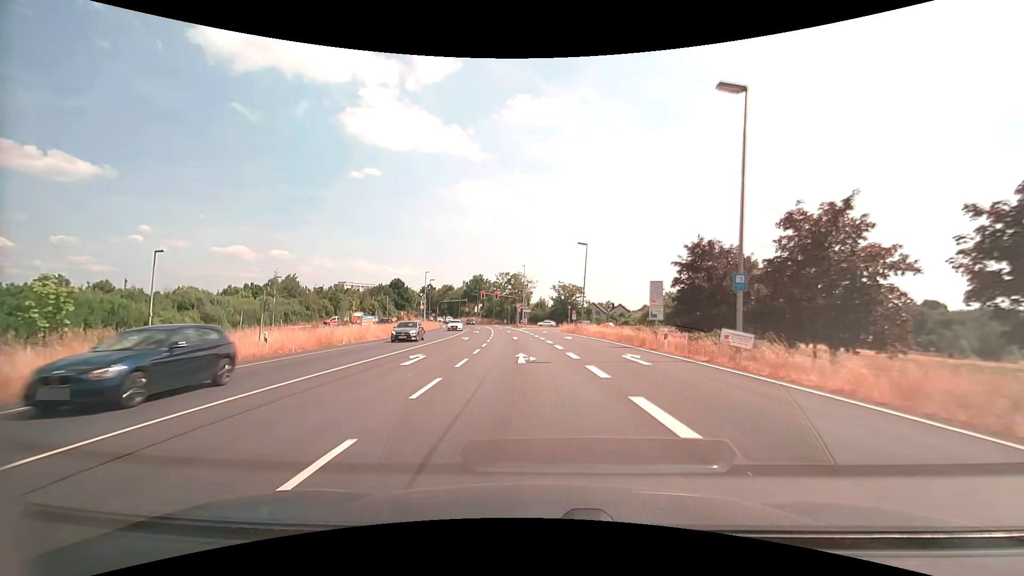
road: primary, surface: asphalt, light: Day
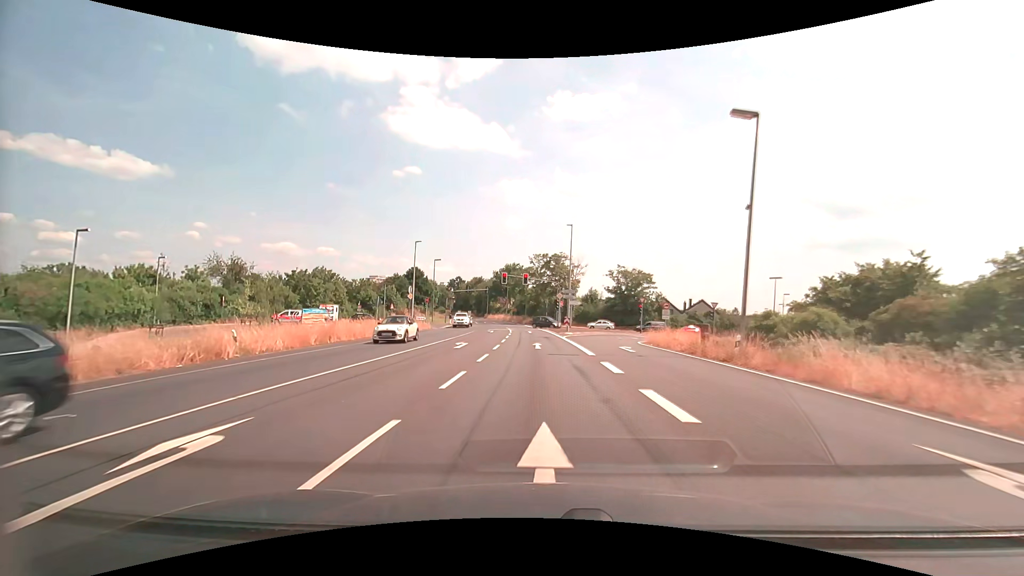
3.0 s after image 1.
(-1.7, +34.7) m; -5°
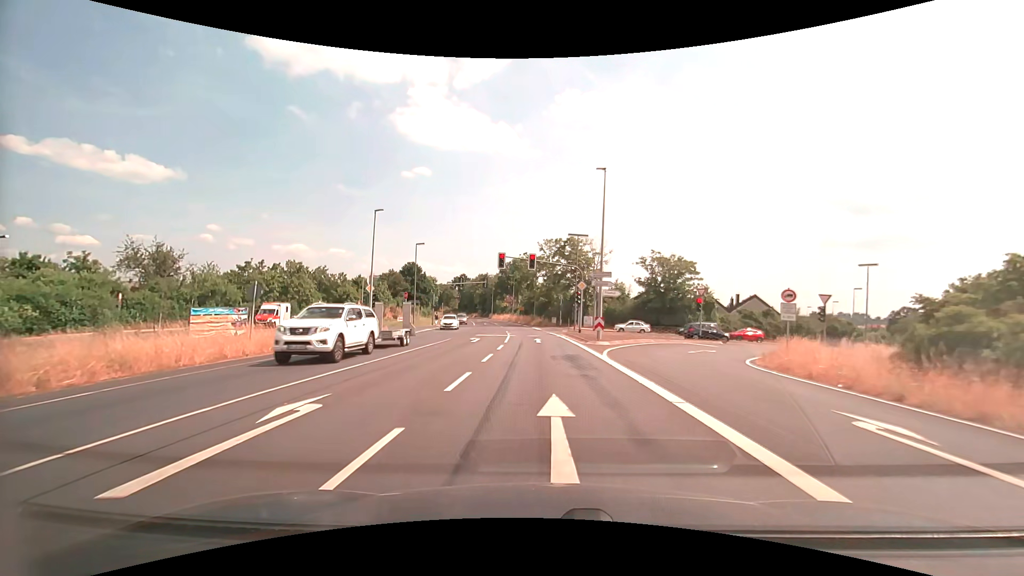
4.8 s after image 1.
(-0.2, +18.1) m; -1°
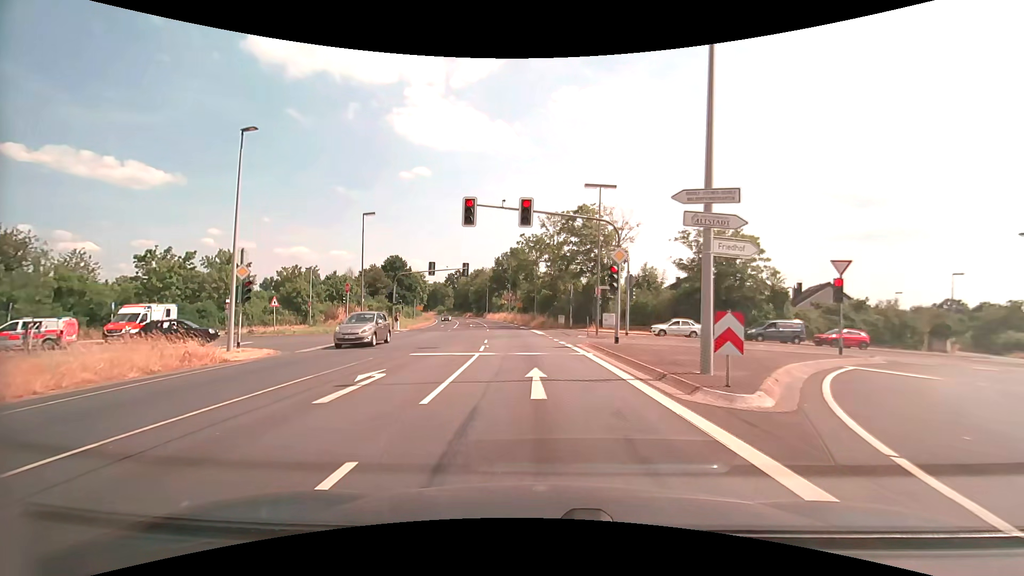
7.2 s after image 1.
(-0.1, +18.8) m; 0°
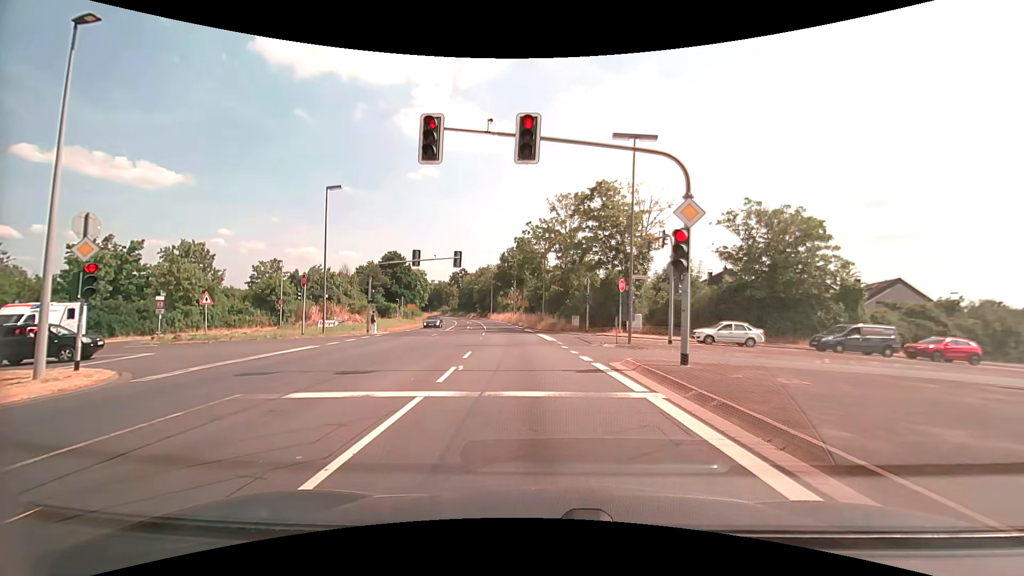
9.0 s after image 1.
(-0.1, +9.0) m; -1°
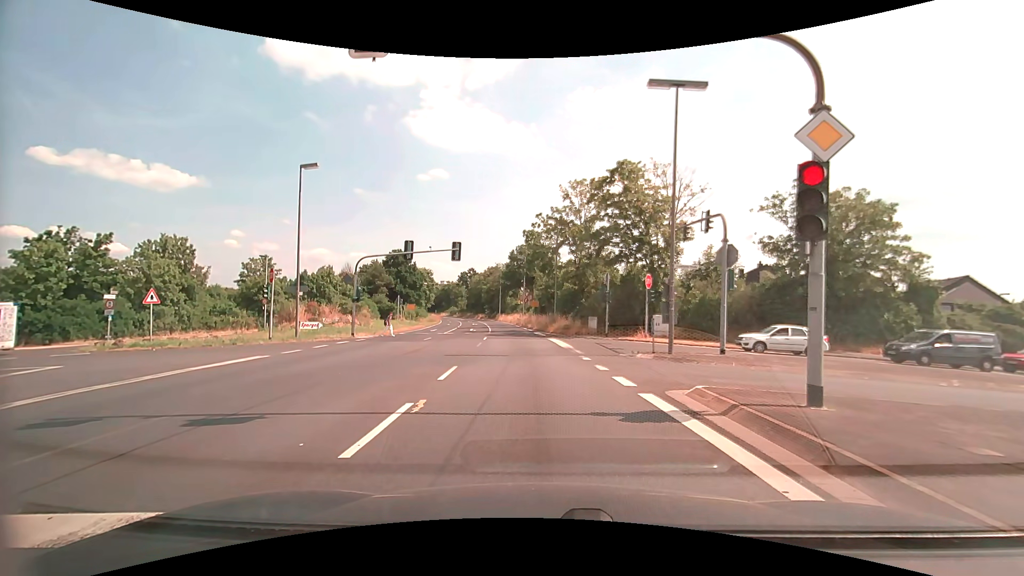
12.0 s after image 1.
(-0.1, +5.2) m; -1°
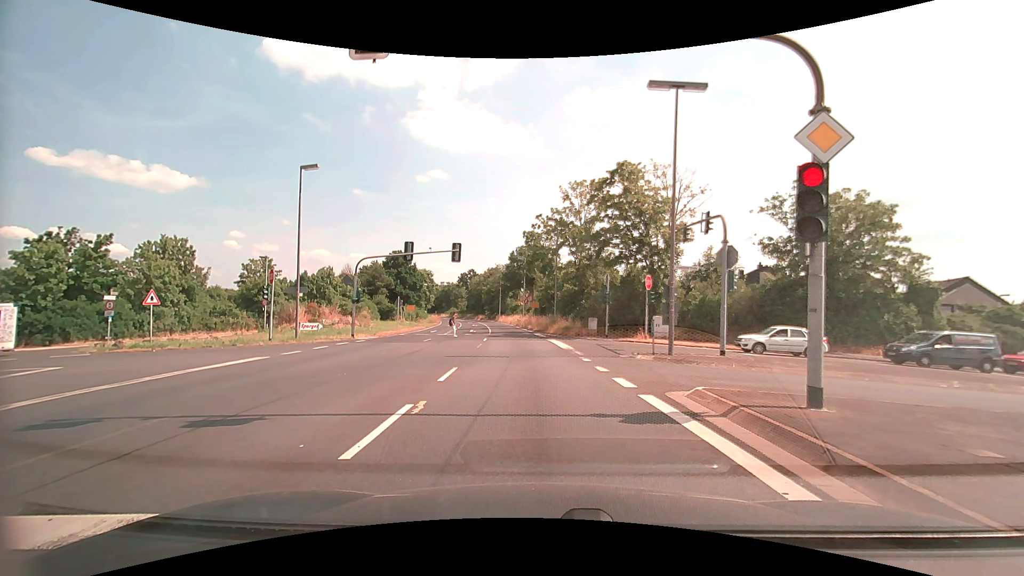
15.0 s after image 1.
(0.0, +0.1) m; 0°
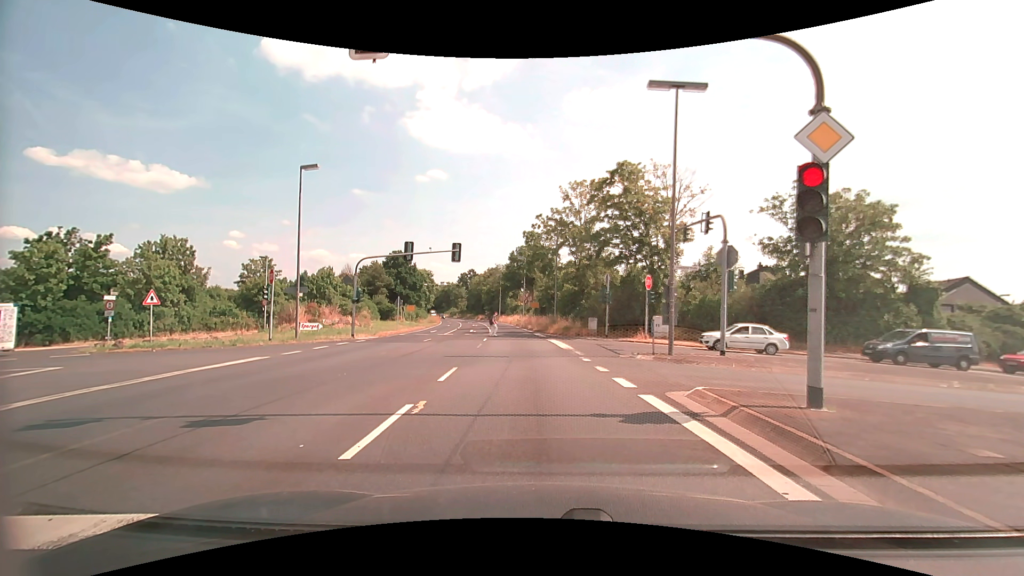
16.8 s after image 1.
(0.0, 0.0) m; 0°
(0, +10) (-1, +20) (-1, +30) (-2, +40) (-3, +50) (-4, +60) (-6, +70) (-7, +80) (-9, +89) (-11, +99) m
